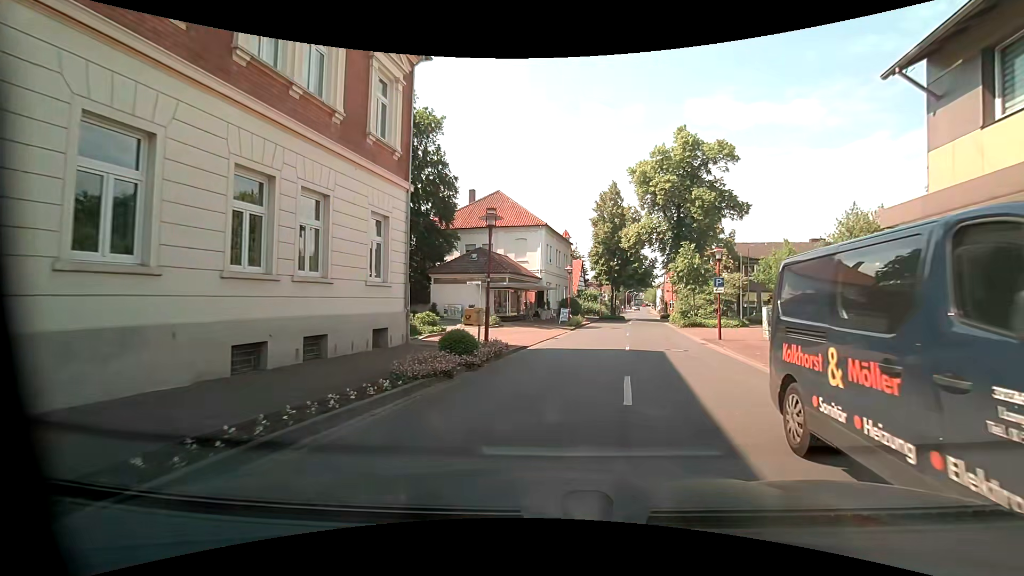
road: residential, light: Day
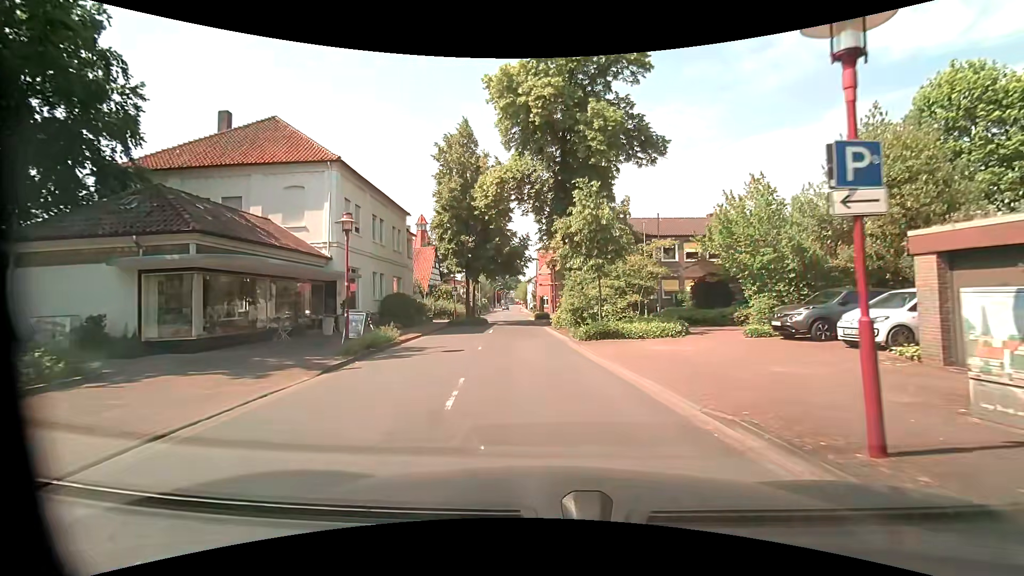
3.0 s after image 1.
(+3.1, +18.6) m; +14°
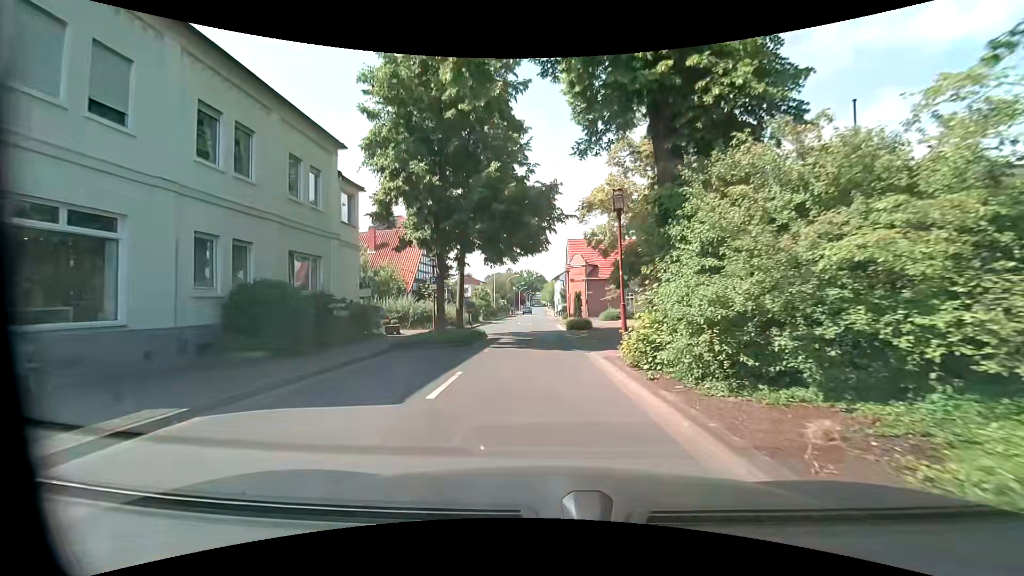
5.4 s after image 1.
(-0.6, +17.4) m; -3°
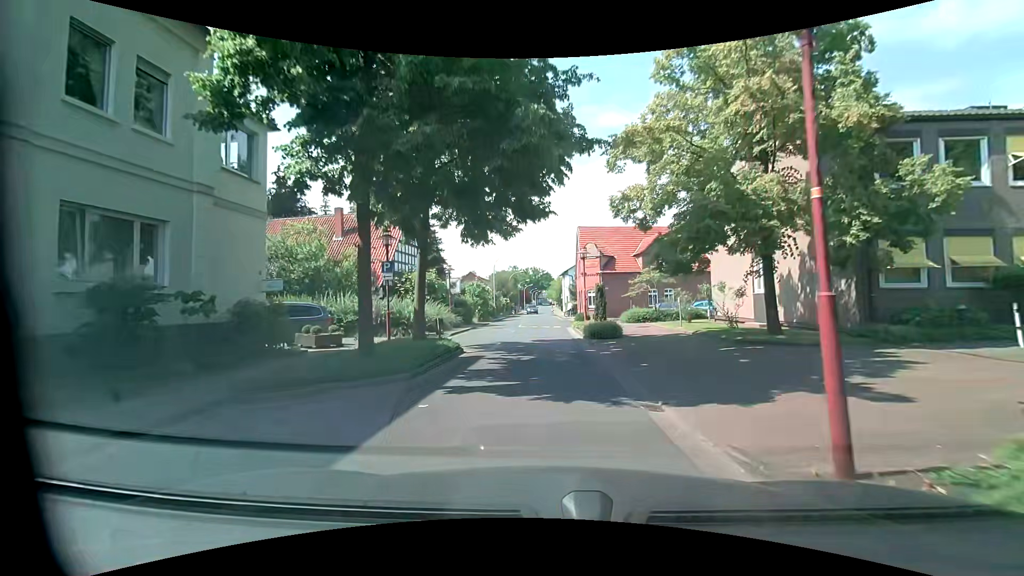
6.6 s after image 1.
(-0.1, +8.6) m; -1°
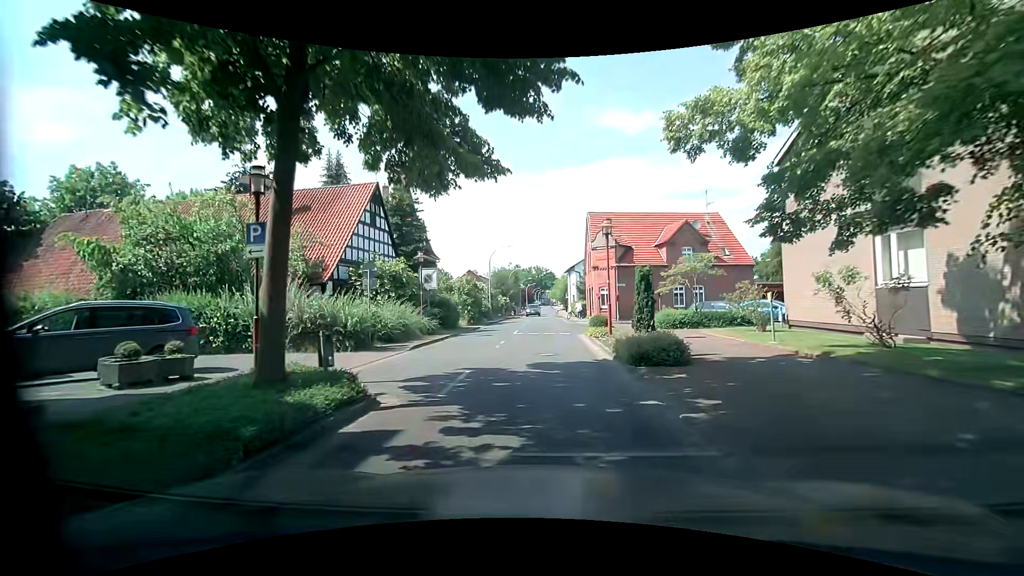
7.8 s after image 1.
(0.0, +8.2) m; -1°
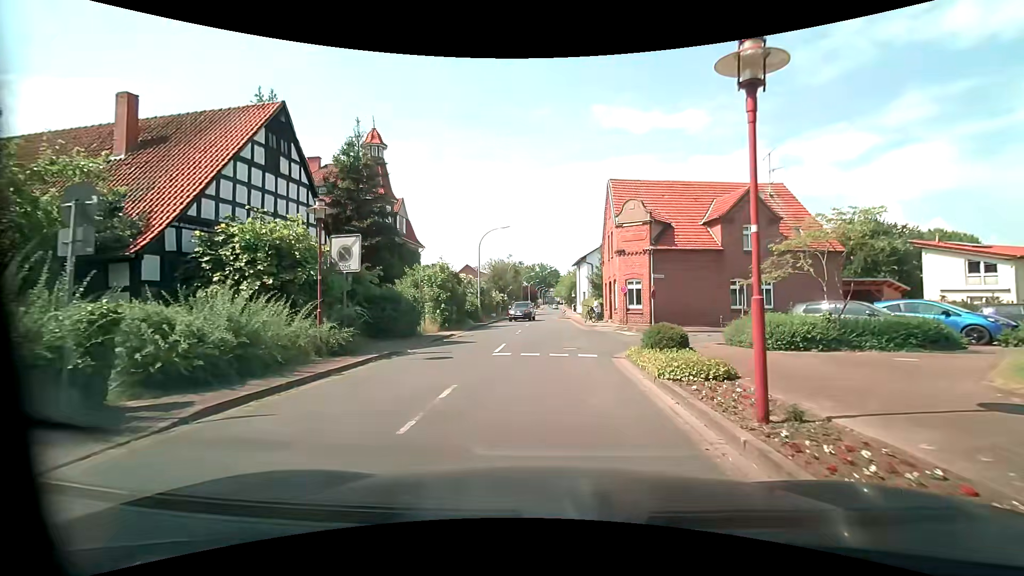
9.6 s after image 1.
(0.0, +11.2) m; -2°
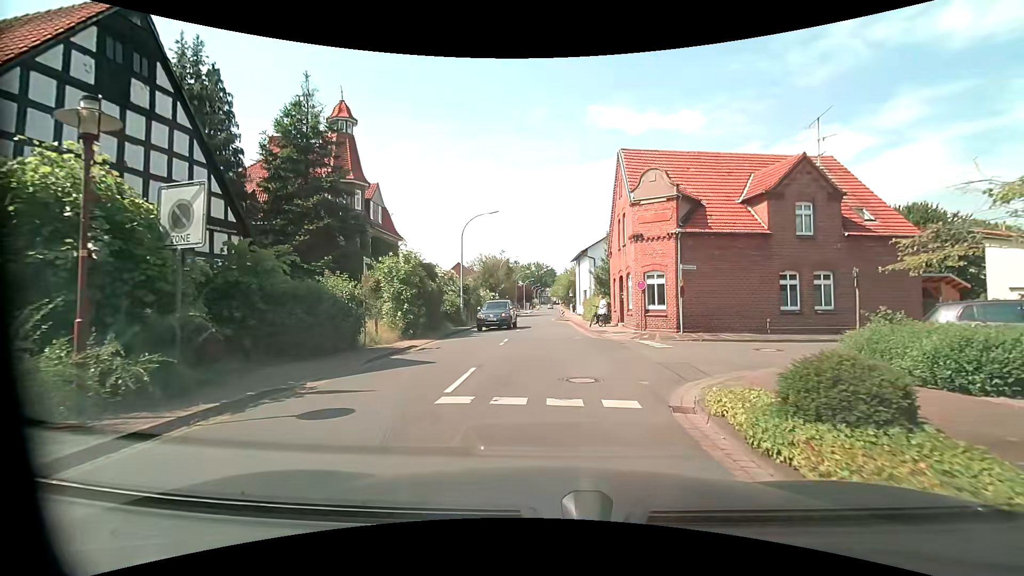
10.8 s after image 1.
(+0.2, +6.4) m; +3°
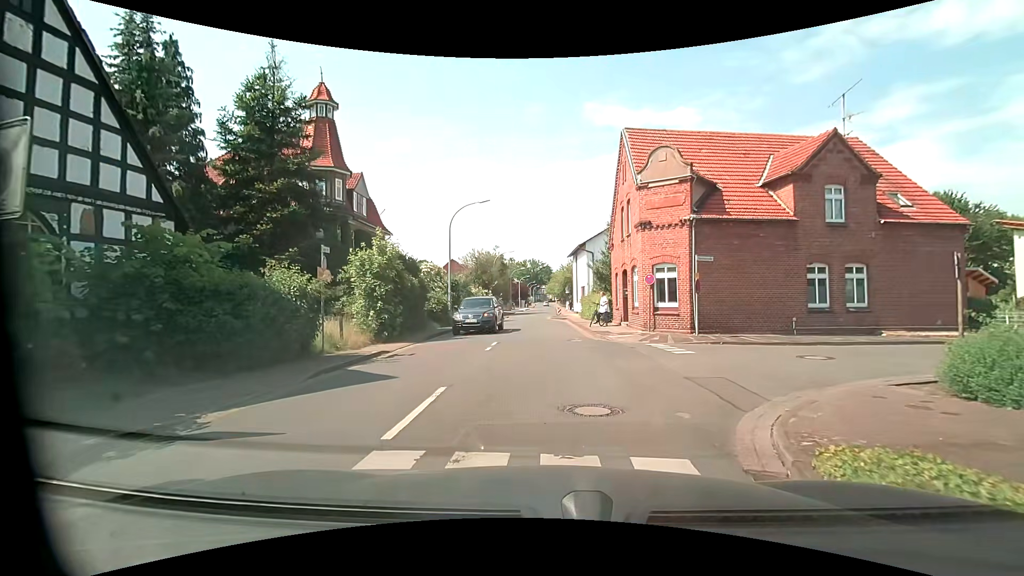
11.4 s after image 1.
(0.0, +2.7) m; 0°
(+2, +10) (+9, +16) (+19, +19) (+28, +22) (+38, +26) (+47, +29) (+56, +33) (+66, +35) (+76, +37) (+86, +38) m
